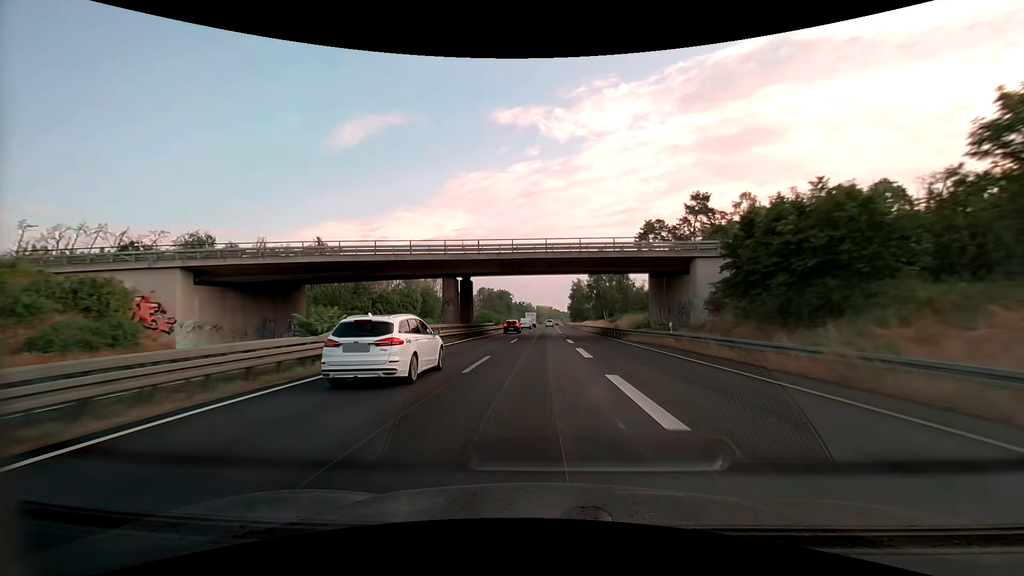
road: trunk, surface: asphalt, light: Day
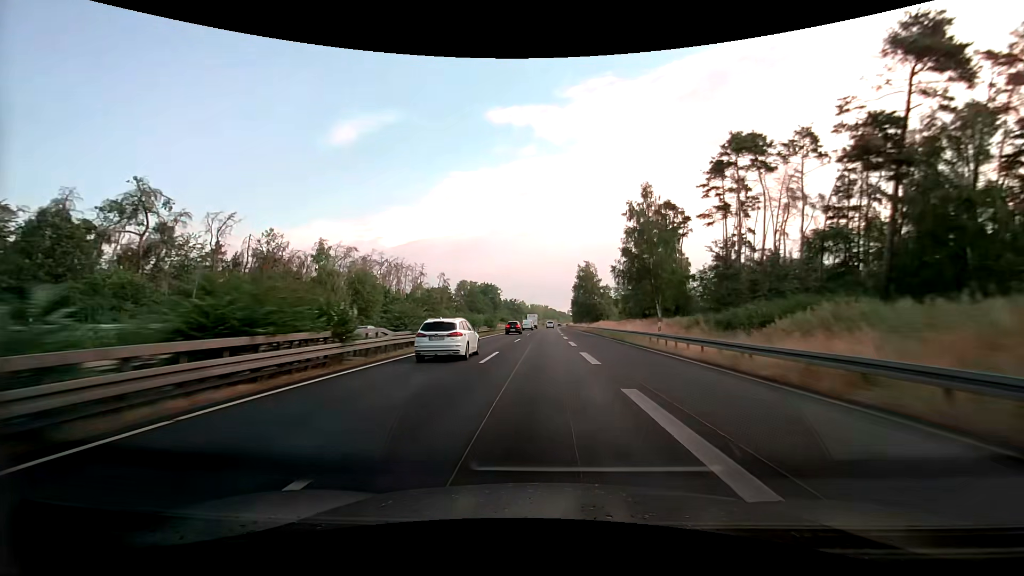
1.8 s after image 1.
(+0.3, +50.5) m; 0°
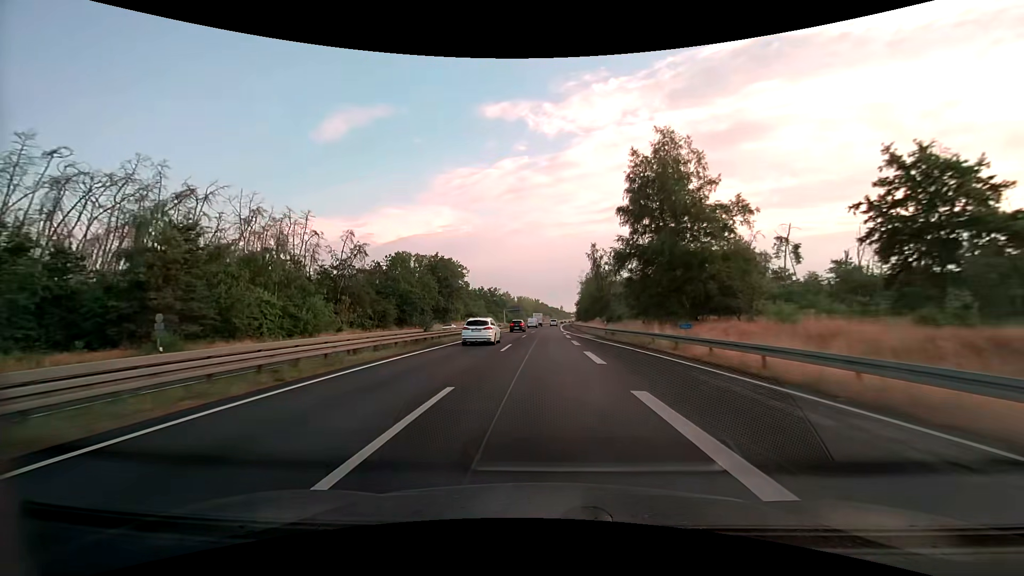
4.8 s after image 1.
(+2.0, +84.3) m; +2°
(0, +10) (0, +20) (0, +30) (0, +40) (0, +50) (0, +60) (+1, +70) (+1, +80) (+1, +90) (+1, +100) m
